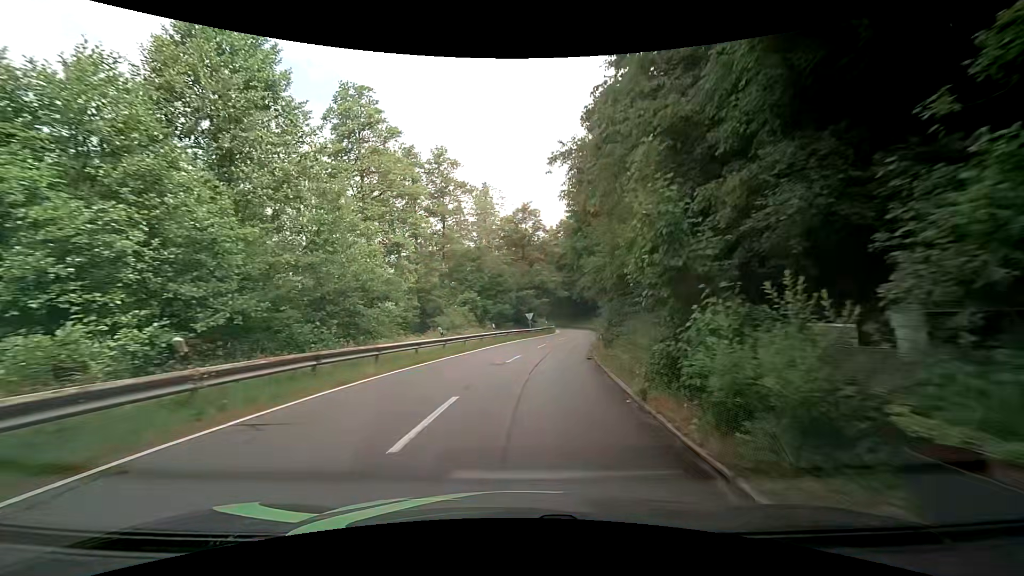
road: tertiary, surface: asphalt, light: Day
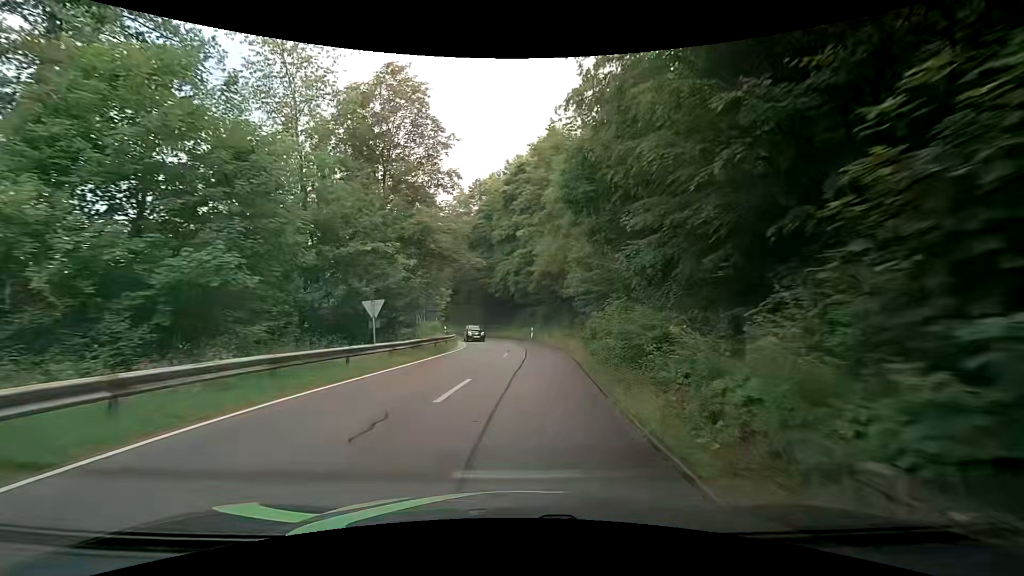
(+3.7, +32.0) m; +11°
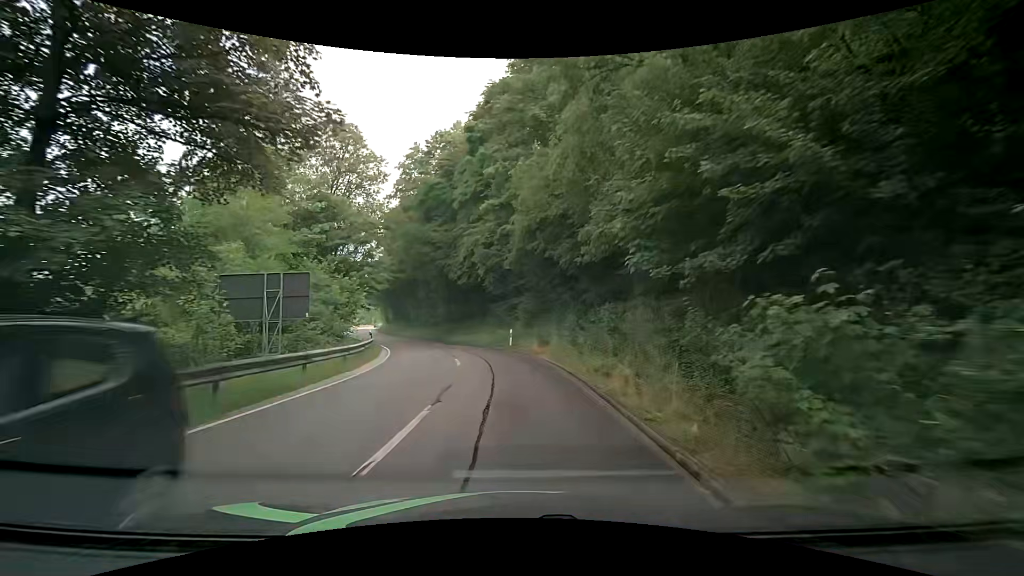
(+0.7, +17.7) m; +3°
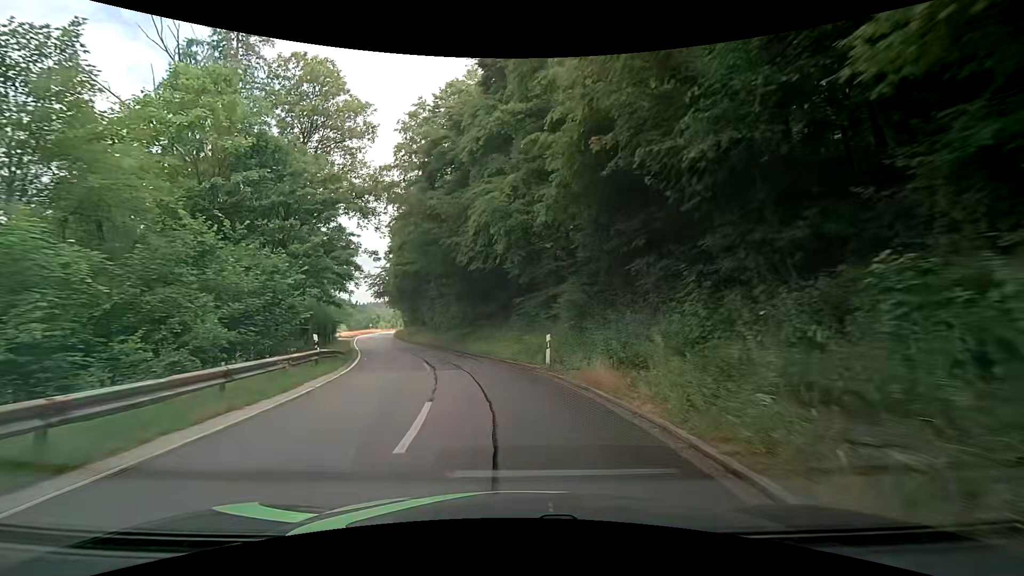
(-0.4, +11.9) m; -4°
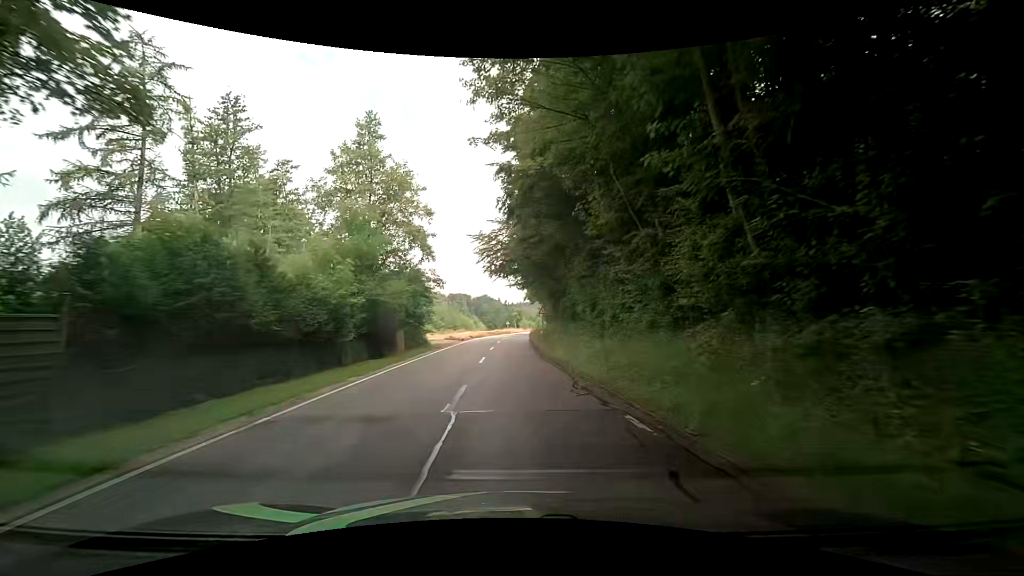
(-5.5, +32.1) m; -17°
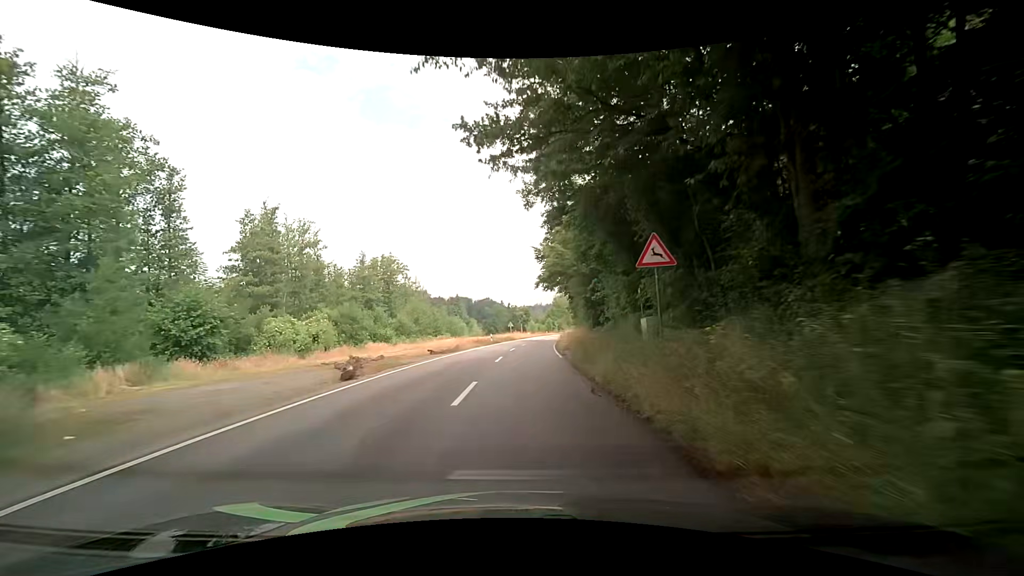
(-0.5, +36.0) m; 0°
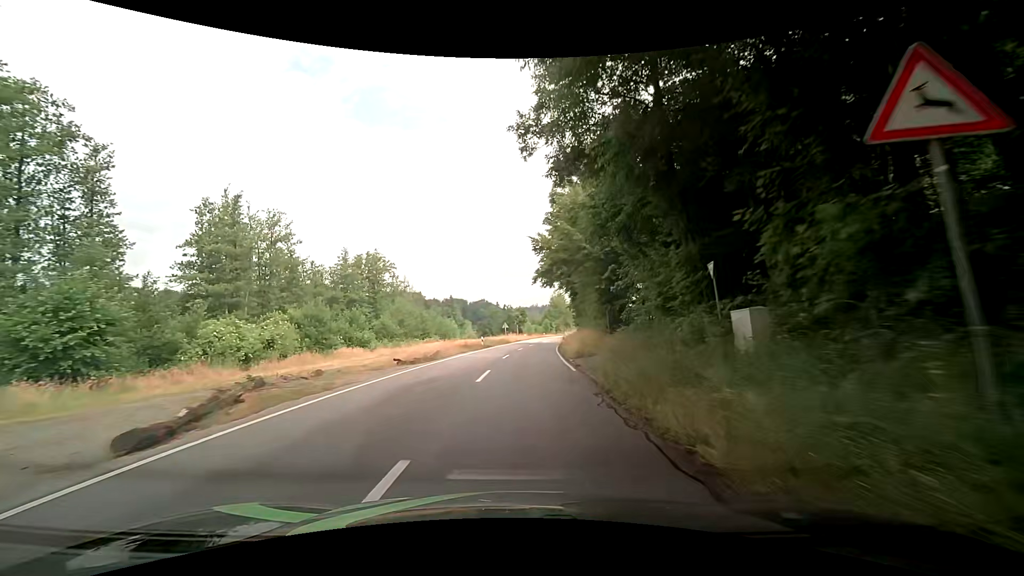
(0.0, +7.5) m; 0°
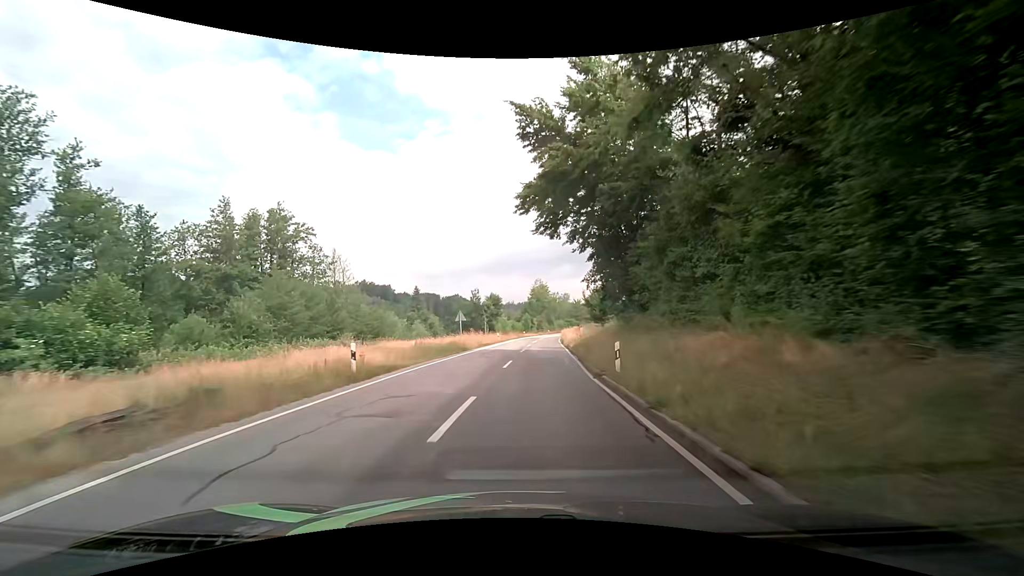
(+0.8, +31.4) m; +3°
(0, +10) (0, +20) (+1, +30) (+2, +40) (+2, +50) (+3, +60) (+4, +70) (+5, +80) (+6, +90) (+7, +100) m
